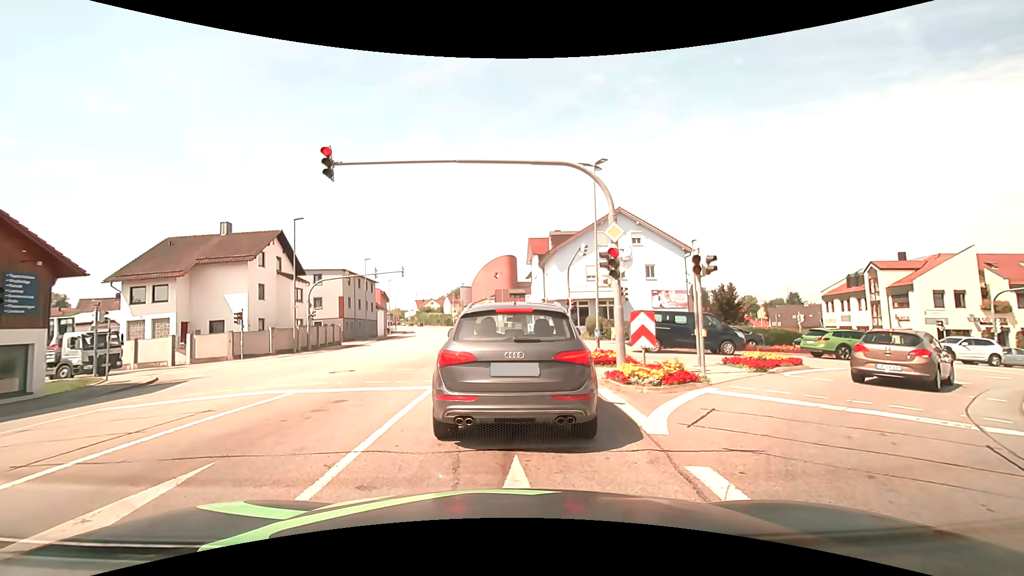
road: tertiary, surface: asphalt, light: Day
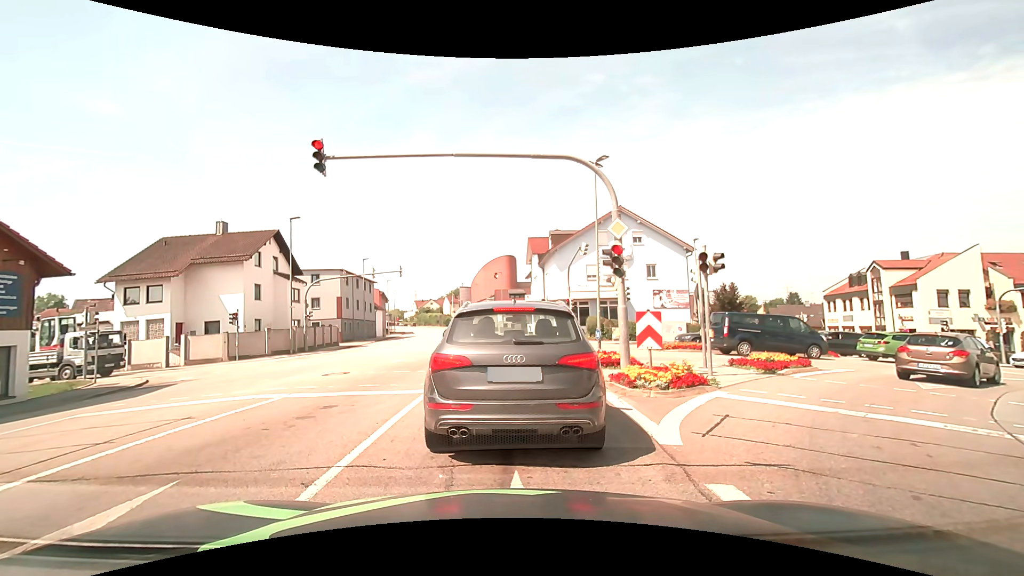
(0.0, +0.5) m; 0°
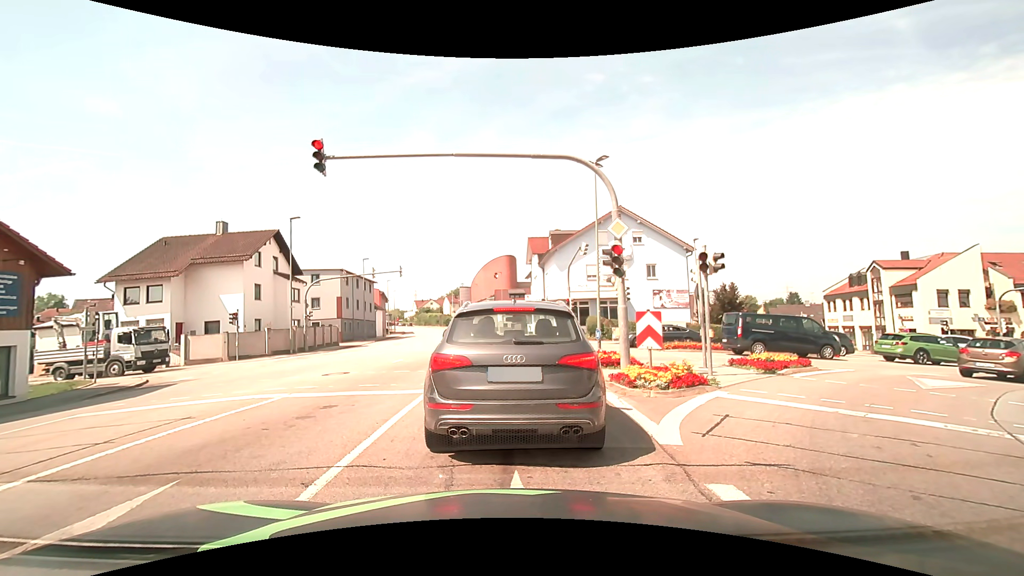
(0.0, 0.0) m; 0°
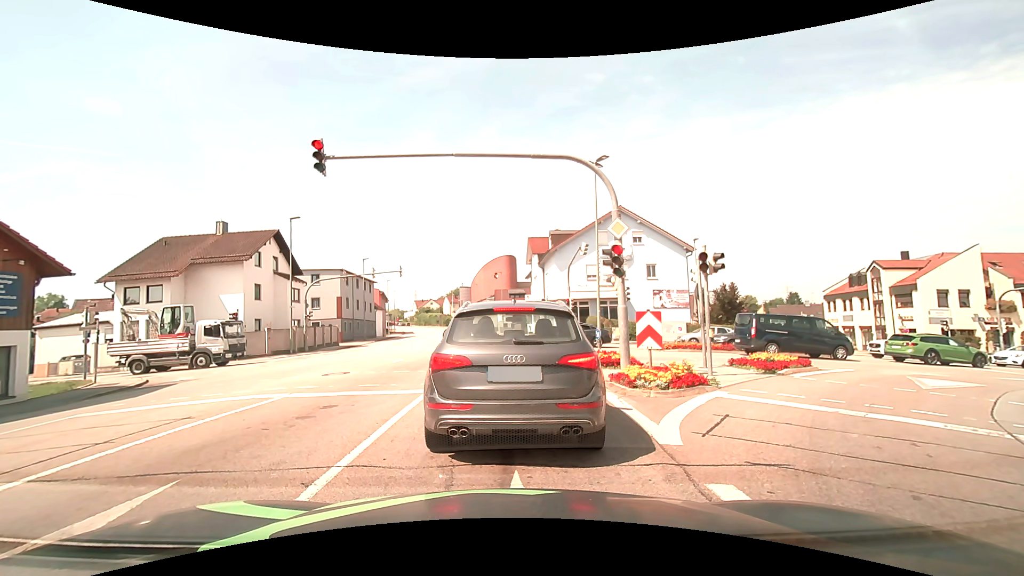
(0.0, 0.0) m; 0°
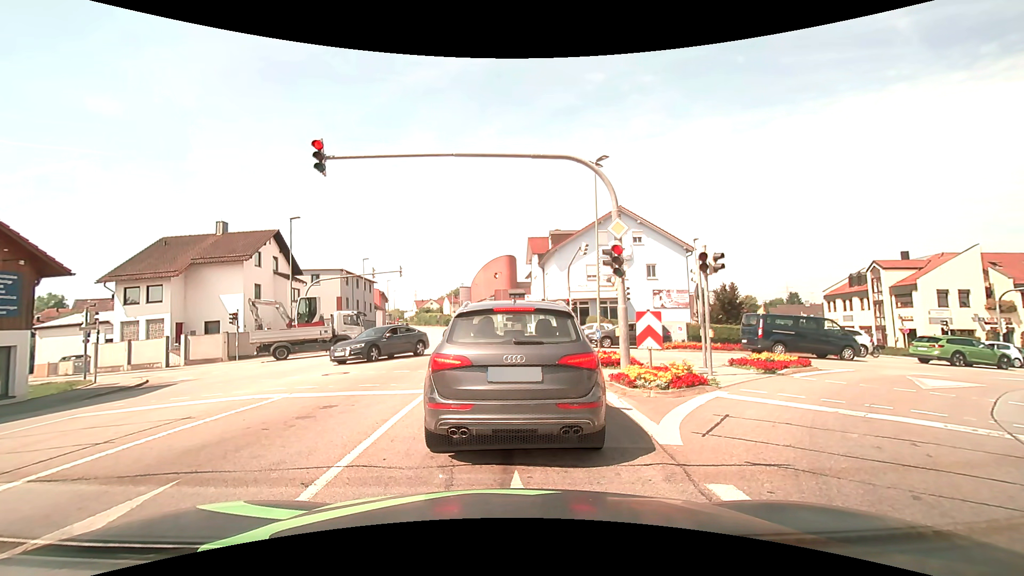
(0.0, 0.0) m; 0°
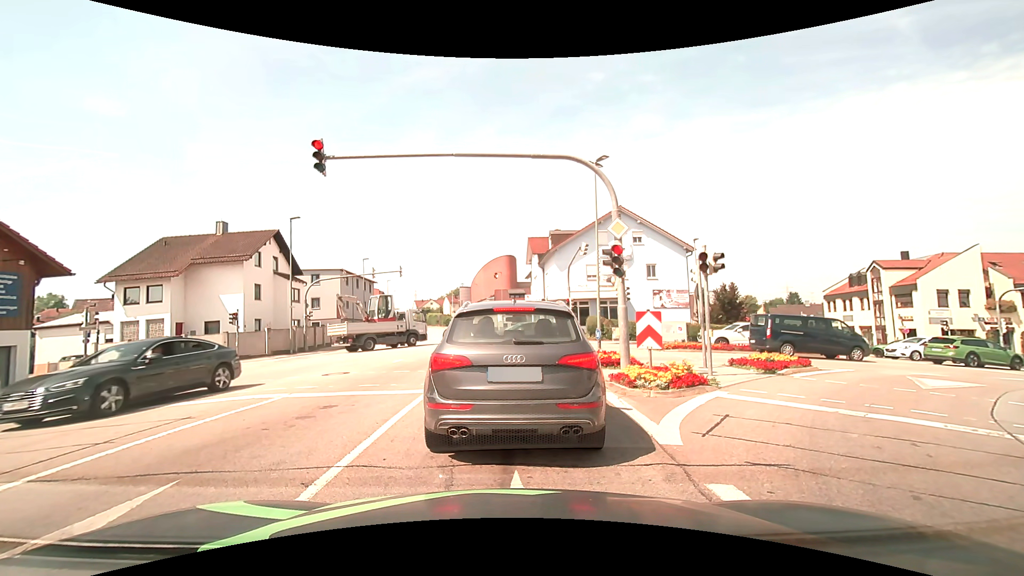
(0.0, 0.0) m; 0°
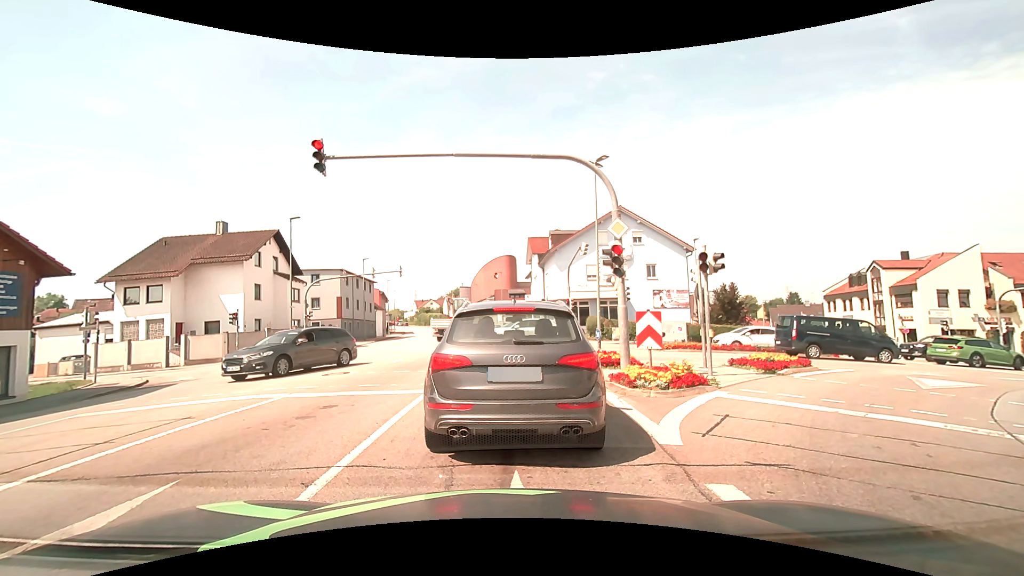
(0.0, 0.0) m; 0°
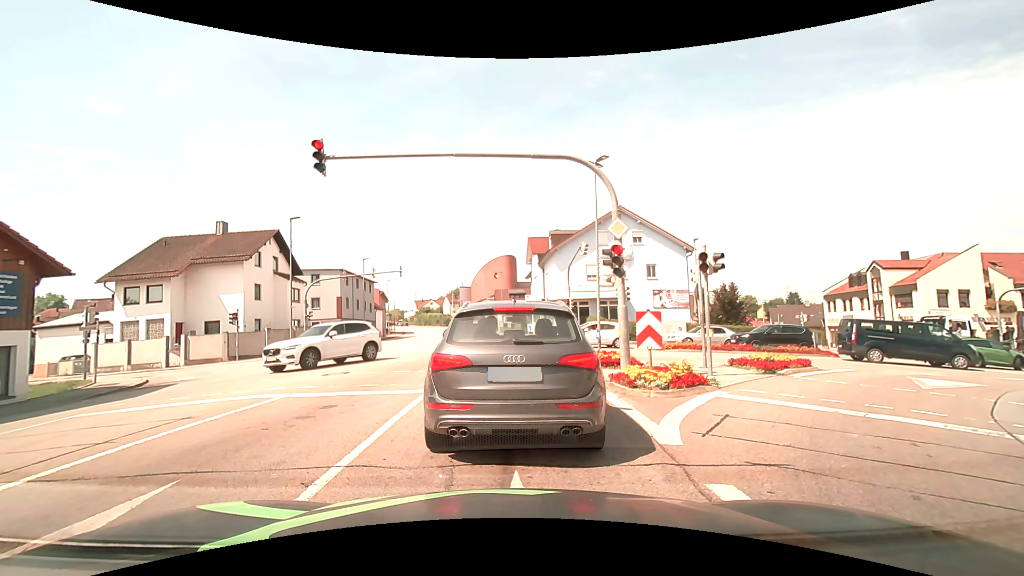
(0.0, 0.0) m; 0°
(0, +10) (0, +20) (0, +30) (0, +40) (0, +50) (-1, +60) (-2, +70) (-3, +80) (-4, +90) (-5, +100) m
